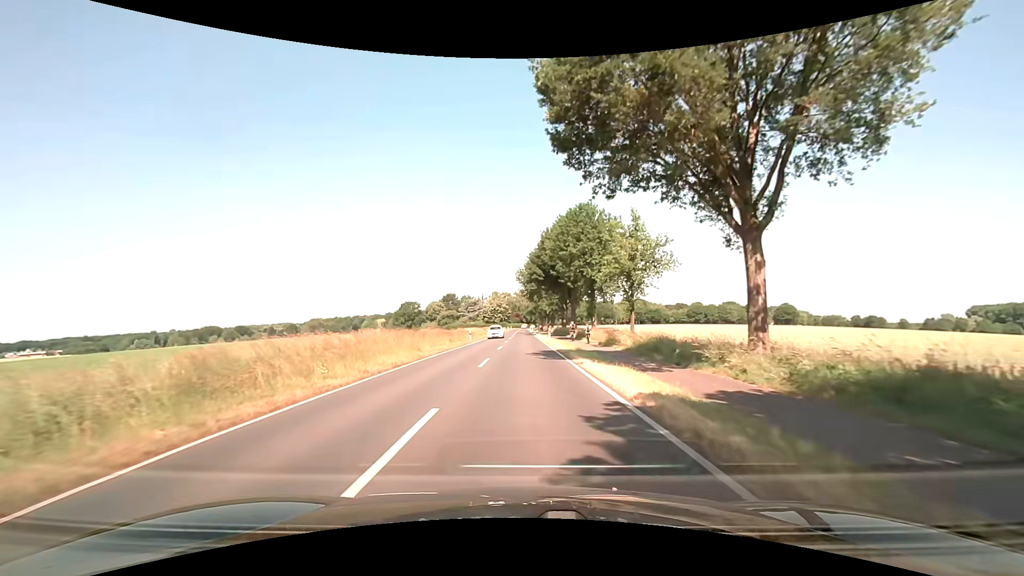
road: secondary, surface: asphalt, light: Day
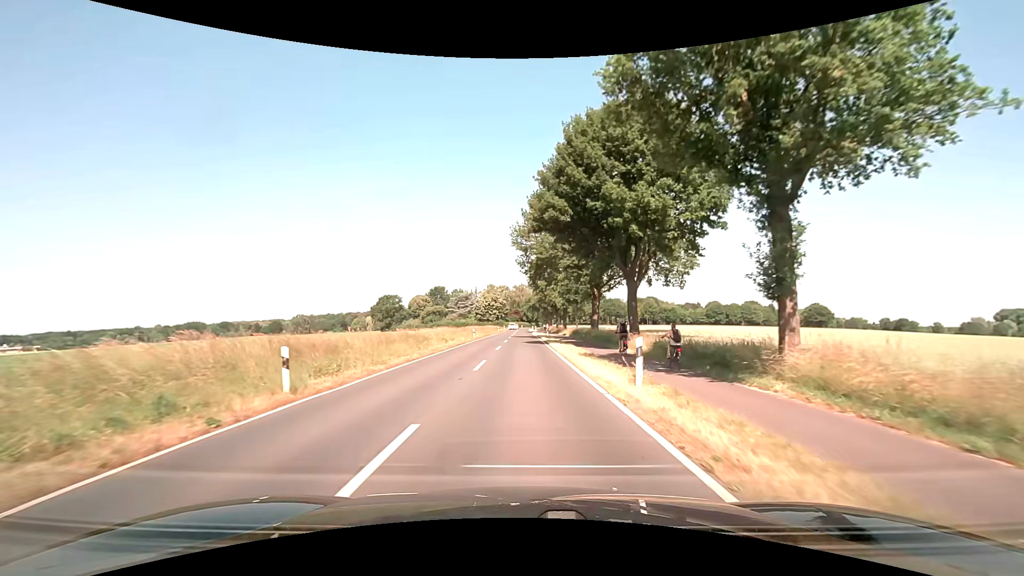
(-0.1, +38.0) m; 0°
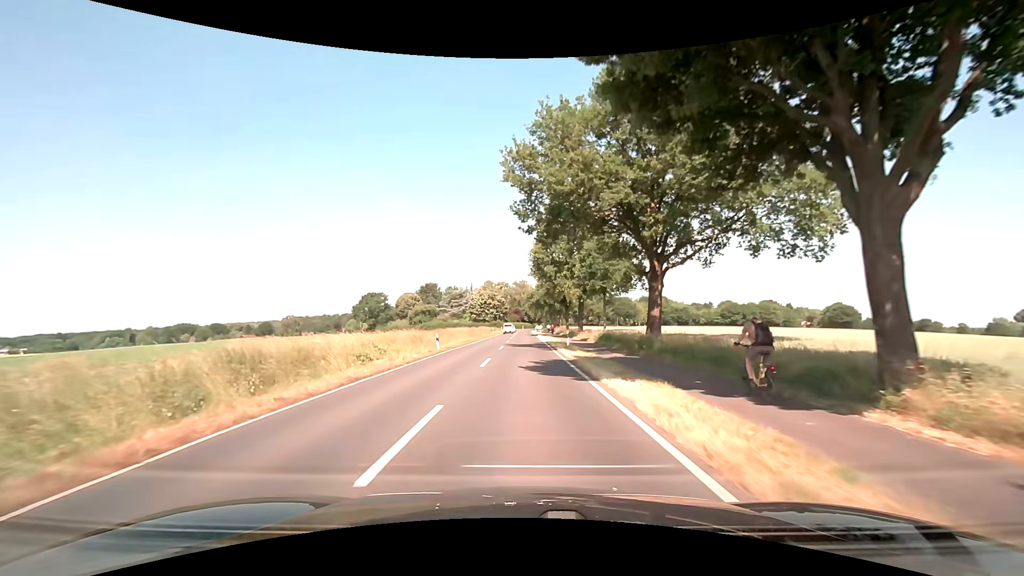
(+0.1, +22.9) m; 0°
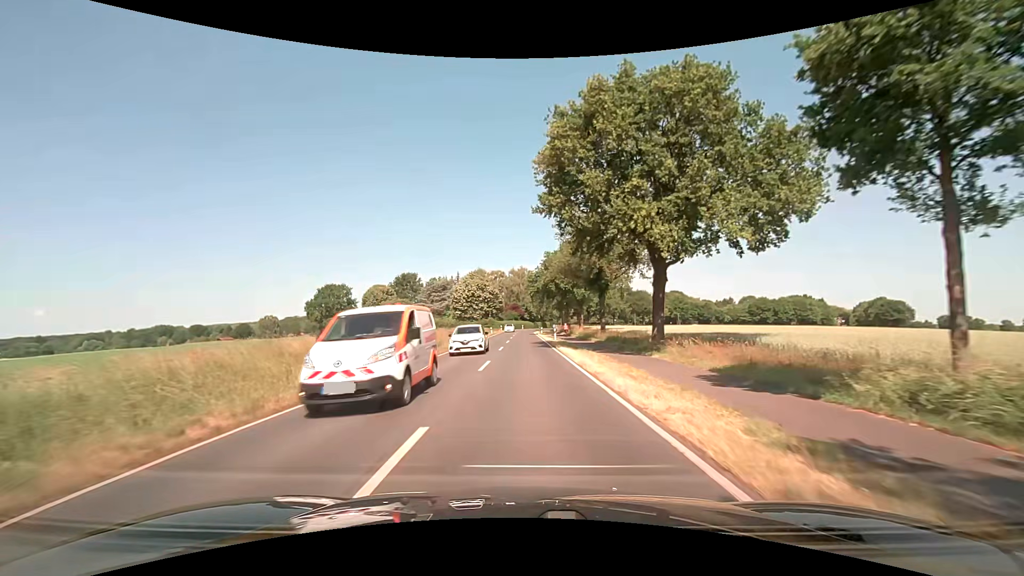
(-0.1, +38.3) m; 0°
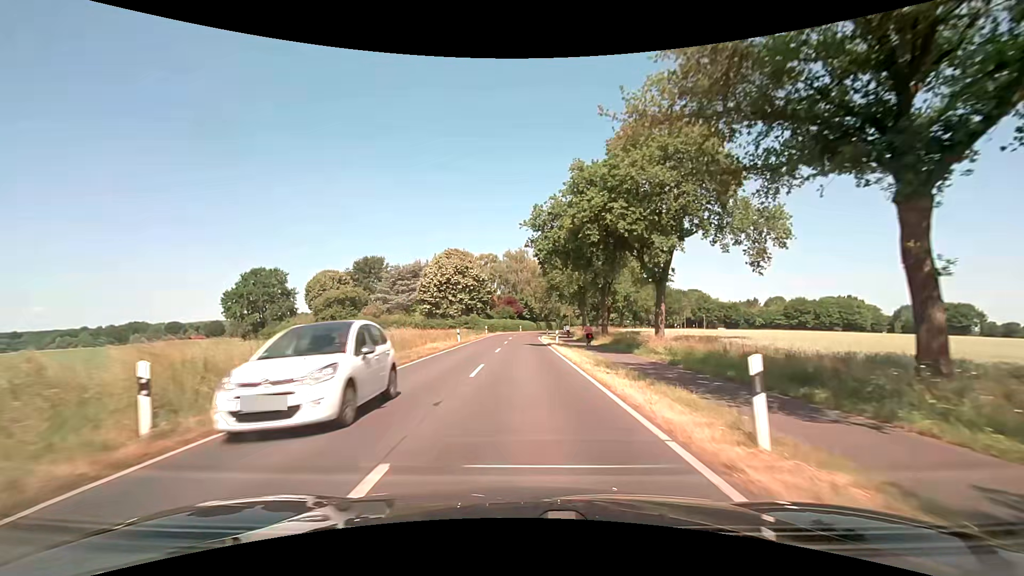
(-0.3, +38.4) m; 0°
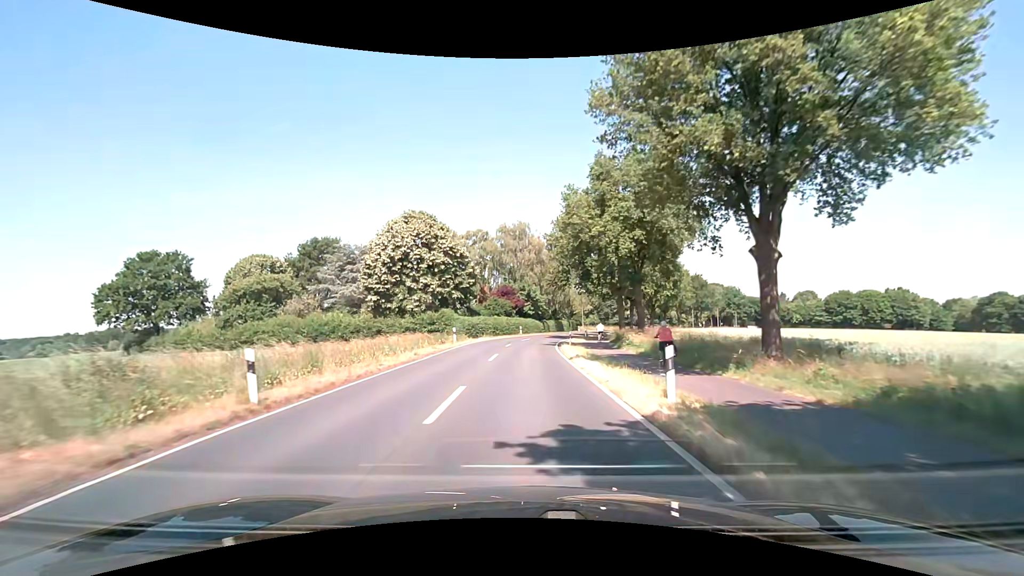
(0.0, +30.7) m; 0°
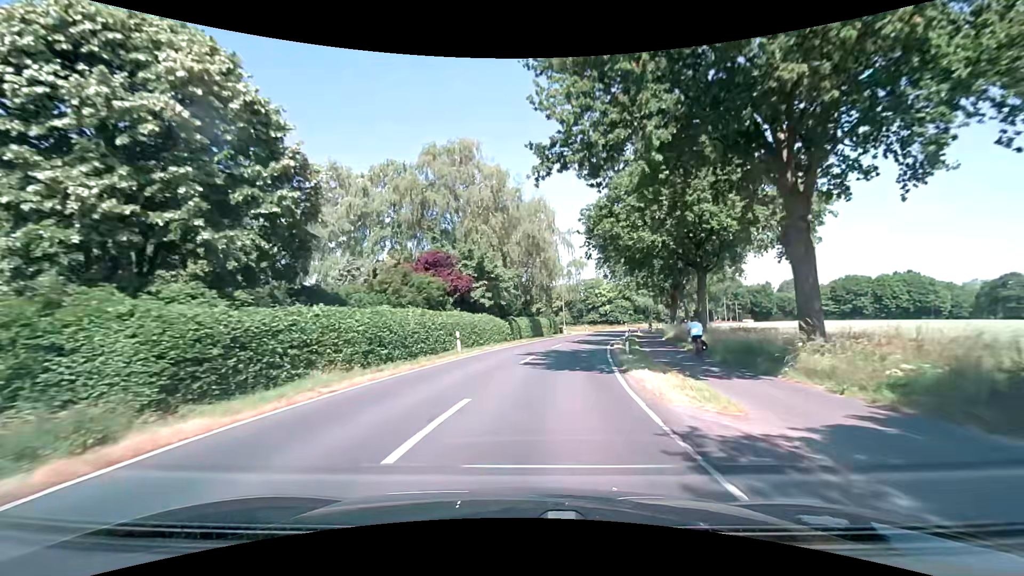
(+0.8, +38.3) m; +4°
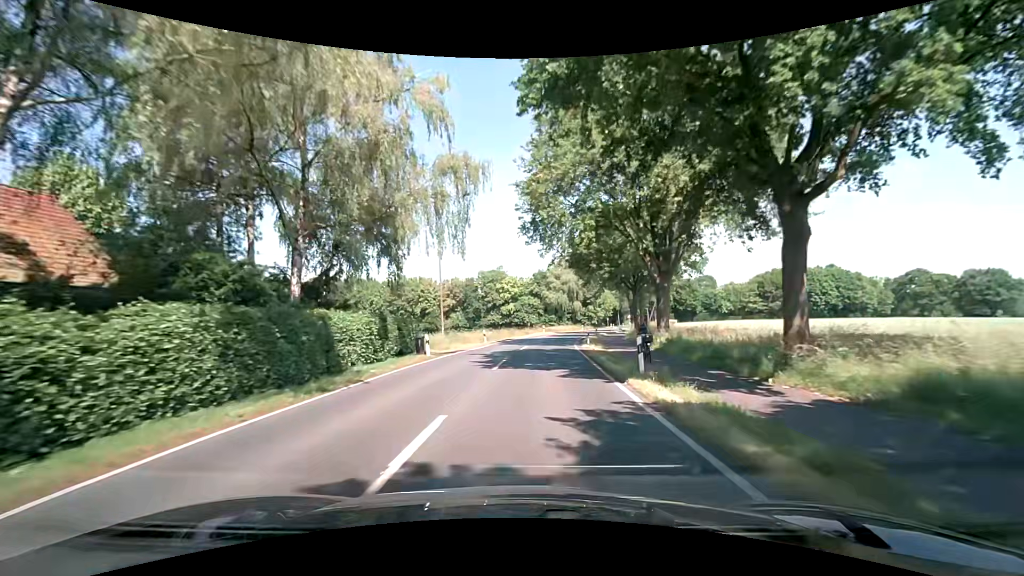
(+4.6, +37.9) m; +11°
(0, +10) (+1, +20) (+2, +30) (+3, +40) (+4, +50) (+6, +60) (+8, +69) (+11, +79) (+14, +89) (+16, +98) m
